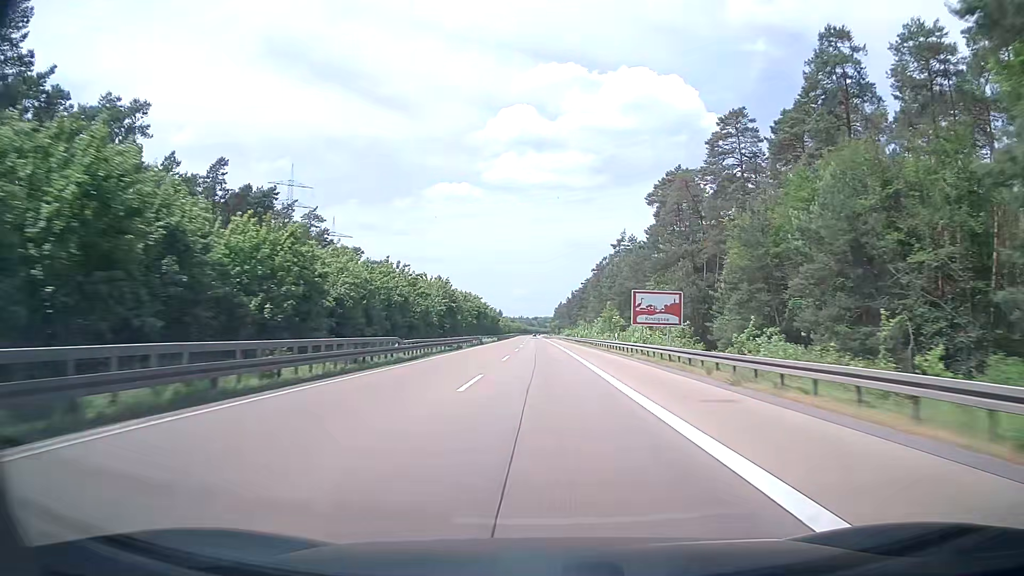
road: motorway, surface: asphalt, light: Day
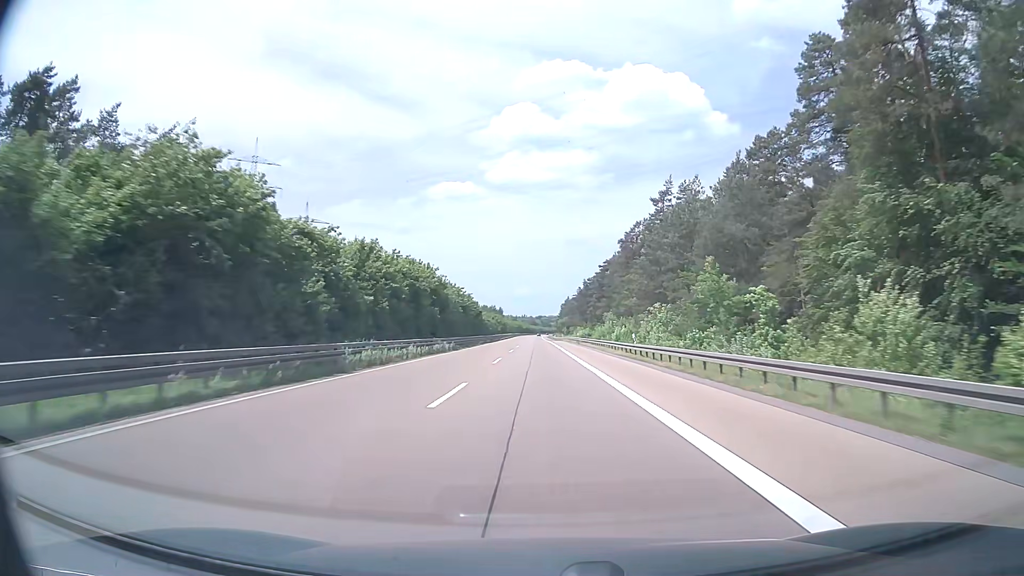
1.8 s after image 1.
(-0.2, +57.1) m; 0°
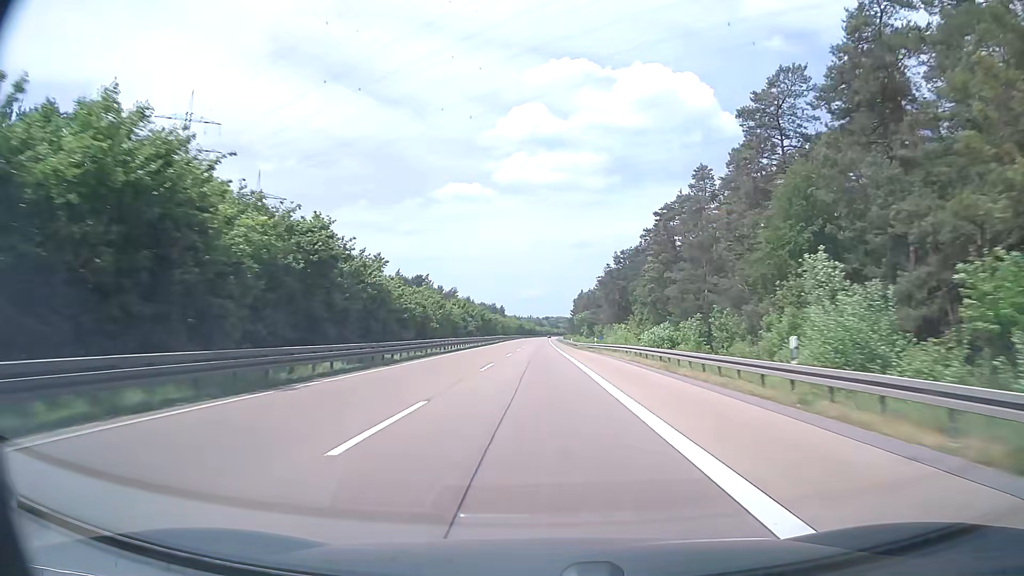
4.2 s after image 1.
(-0.3, +76.1) m; -1°
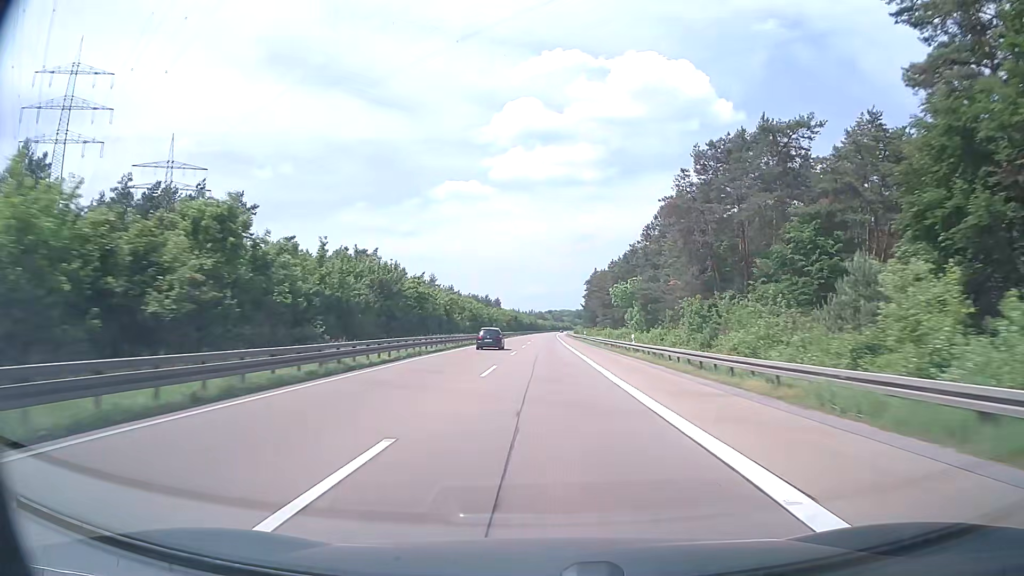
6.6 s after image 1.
(-0.3, +76.2) m; 0°
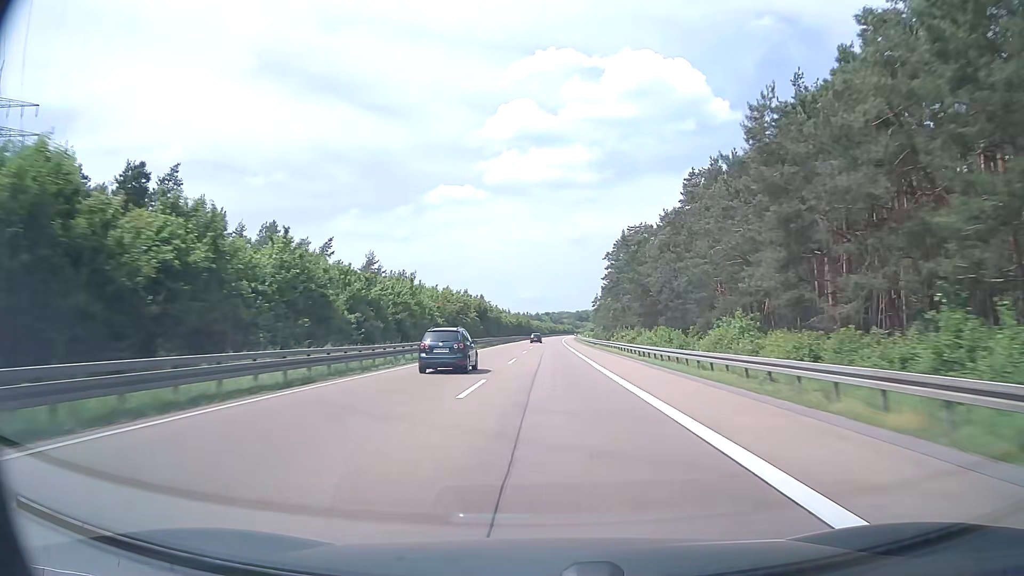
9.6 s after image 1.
(+0.3, +95.1) m; 0°
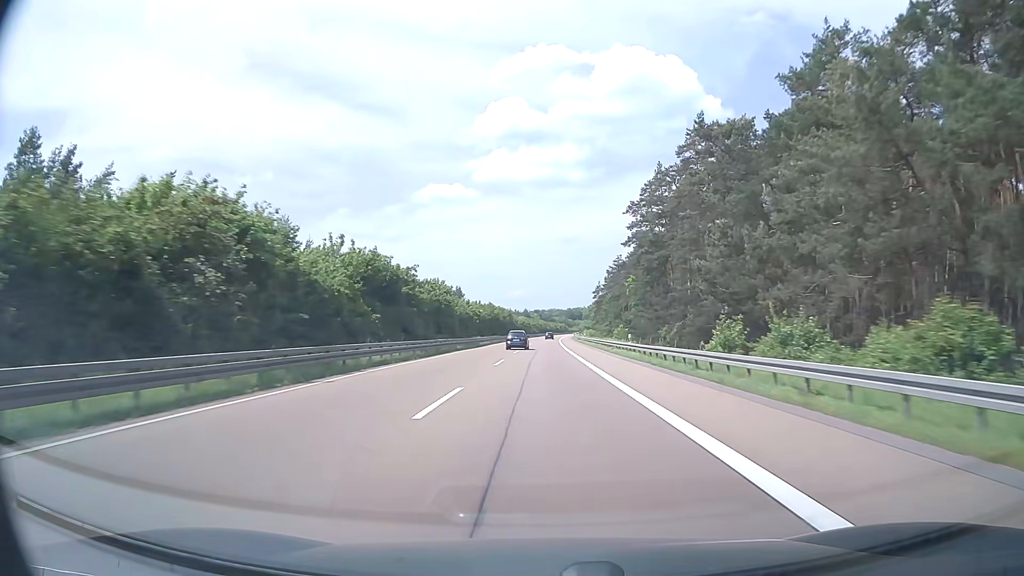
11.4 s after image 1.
(+0.5, +57.0) m; +1°
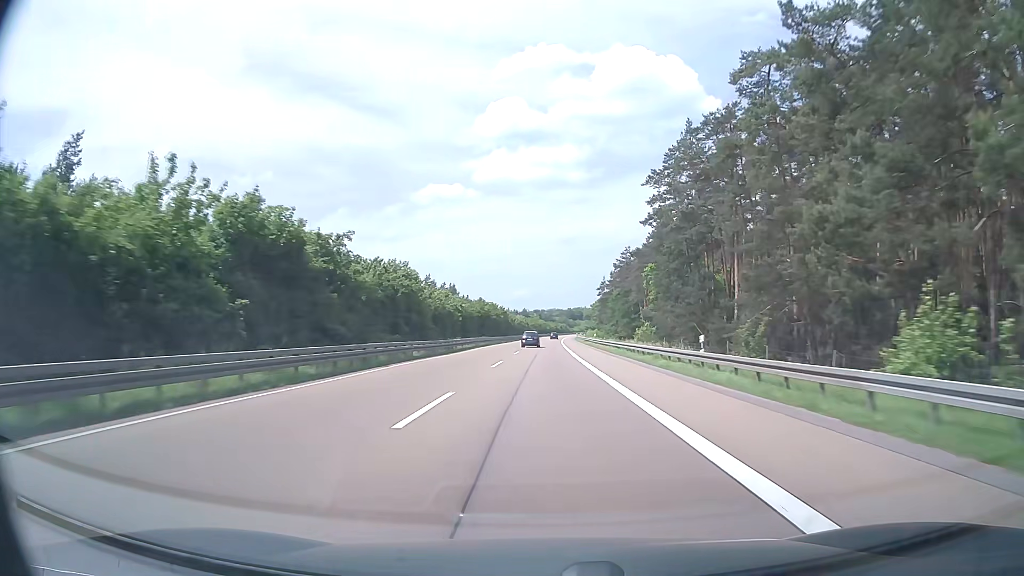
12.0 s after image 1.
(0.0, +19.0) m; 0°
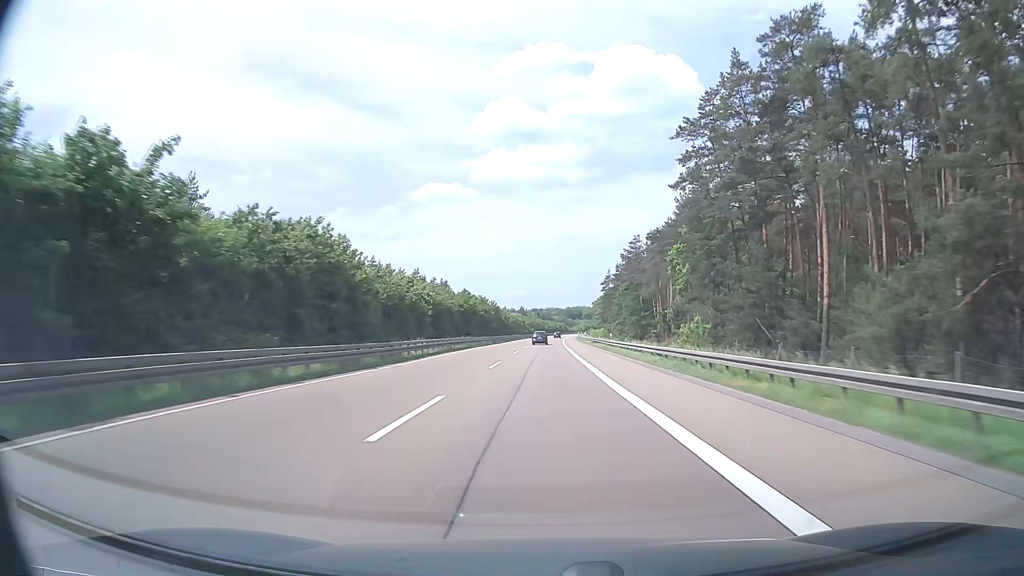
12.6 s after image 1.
(0.0, +19.0) m; 0°
(0, +10) (0, +20) (0, +30) (0, +40) (0, +50) (+1, +60) (+1, +70) (+1, +80) (+1, +90) (+1, +100) m
